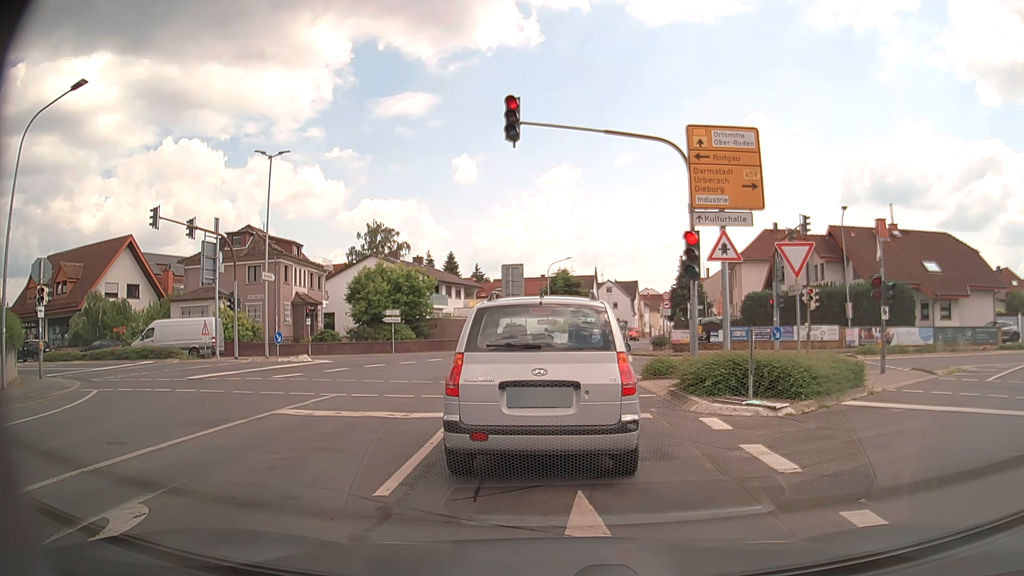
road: tertiary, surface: asphalt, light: Day
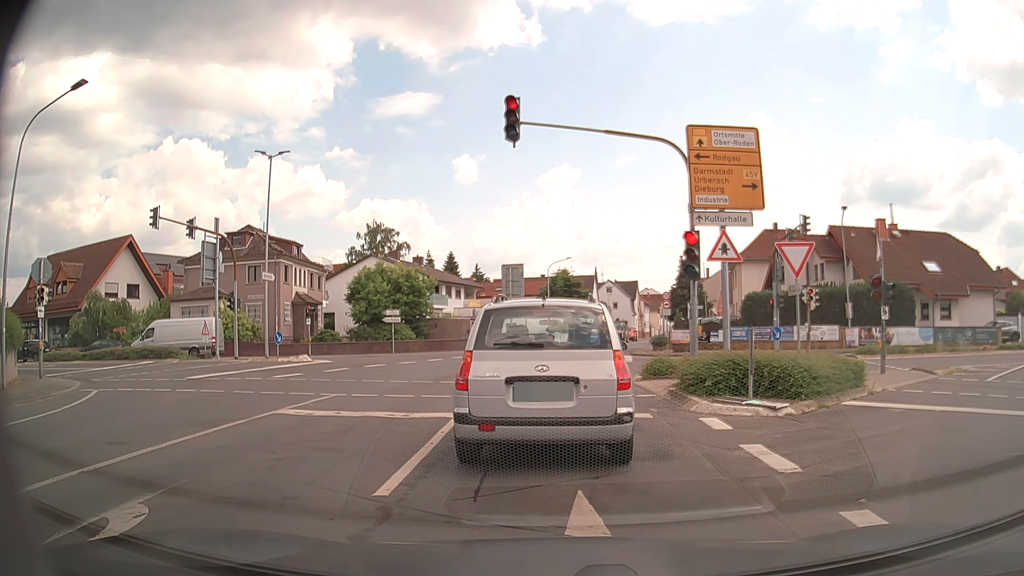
(0.0, 0.0) m; 0°
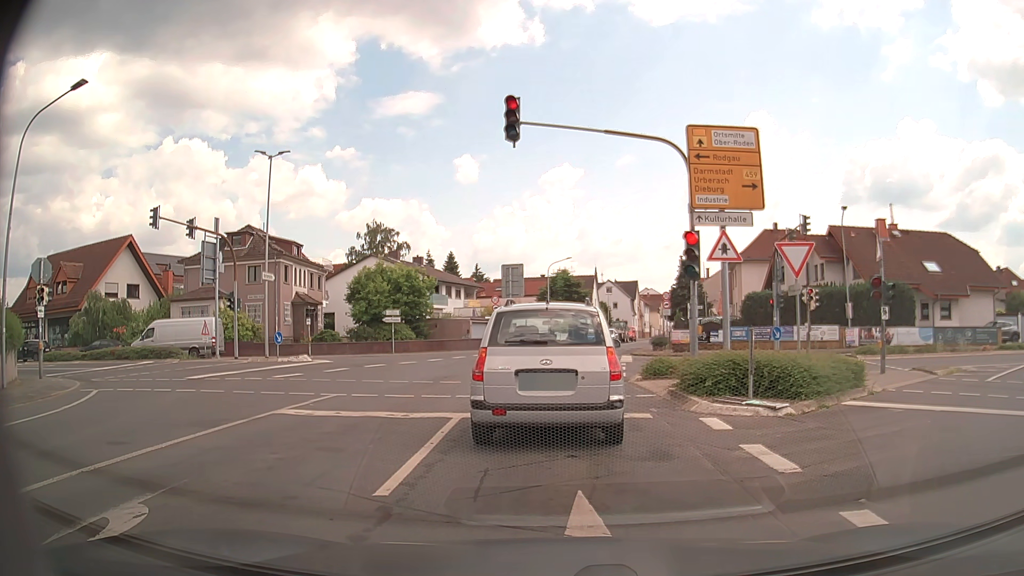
(0.0, 0.0) m; 0°
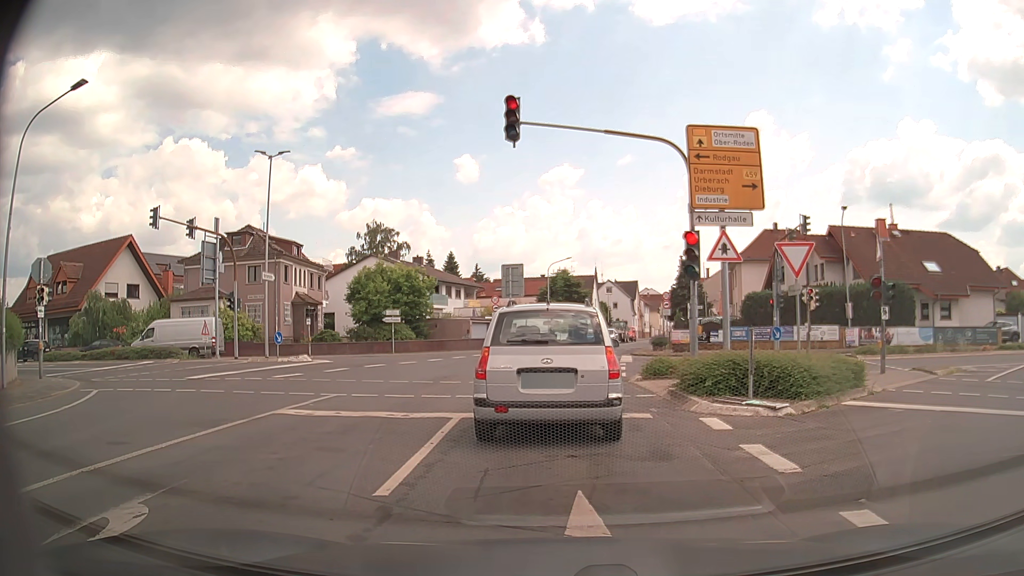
(0.0, 0.0) m; 0°
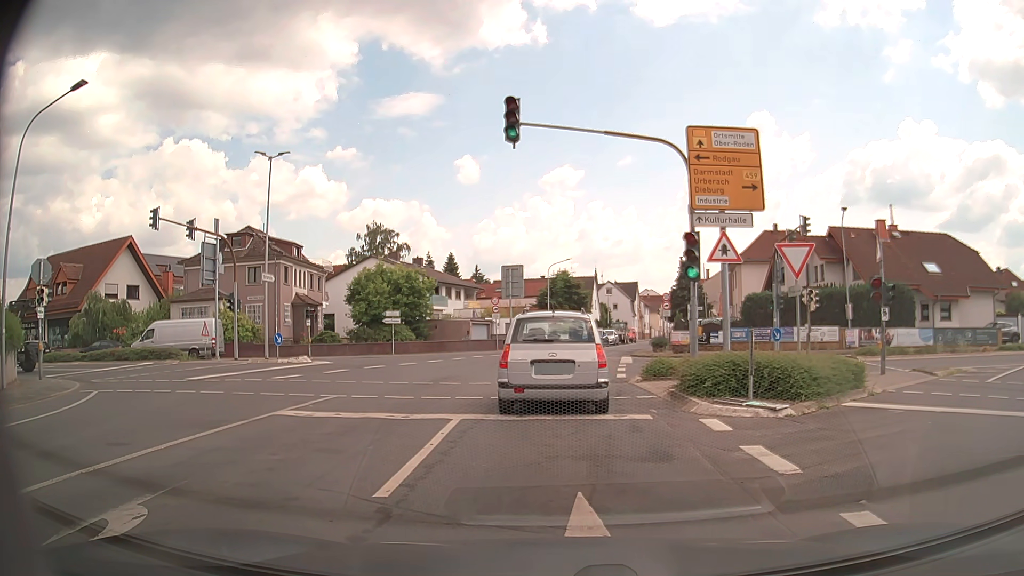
(0.0, 0.0) m; 0°
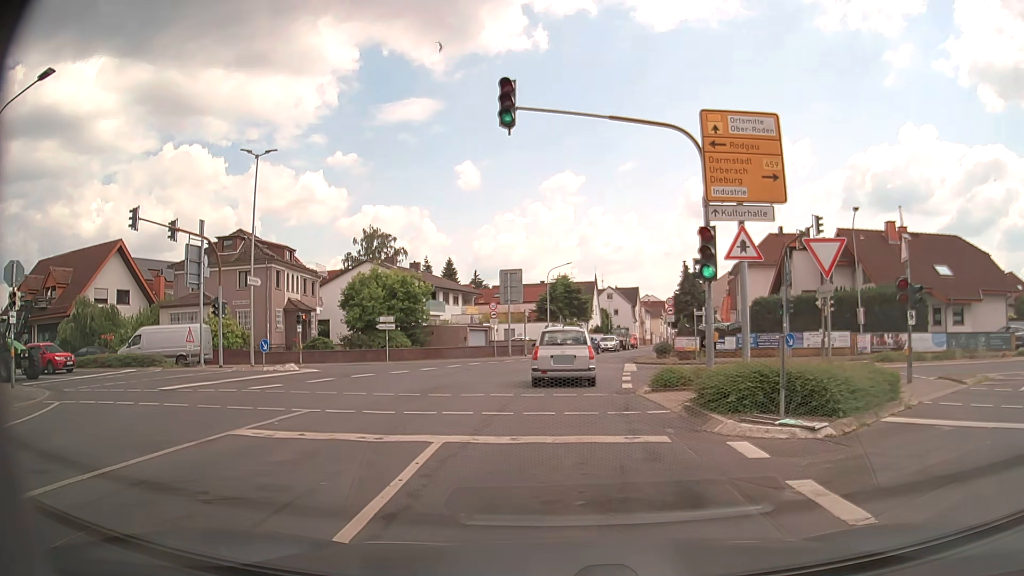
(0.0, +1.8) m; +1°
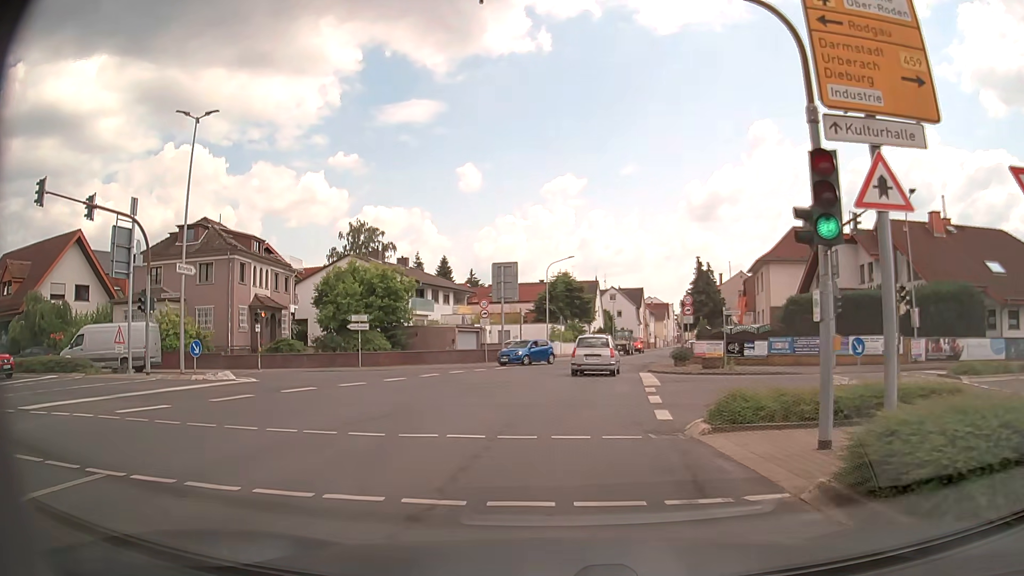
(-0.2, +6.6) m; -1°
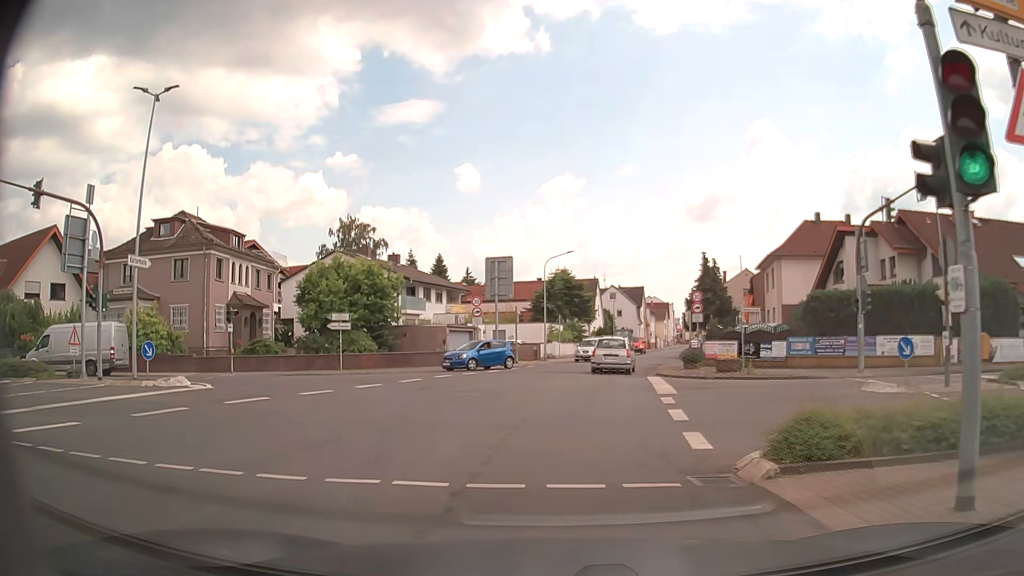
(0.0, +3.3) m; -1°
